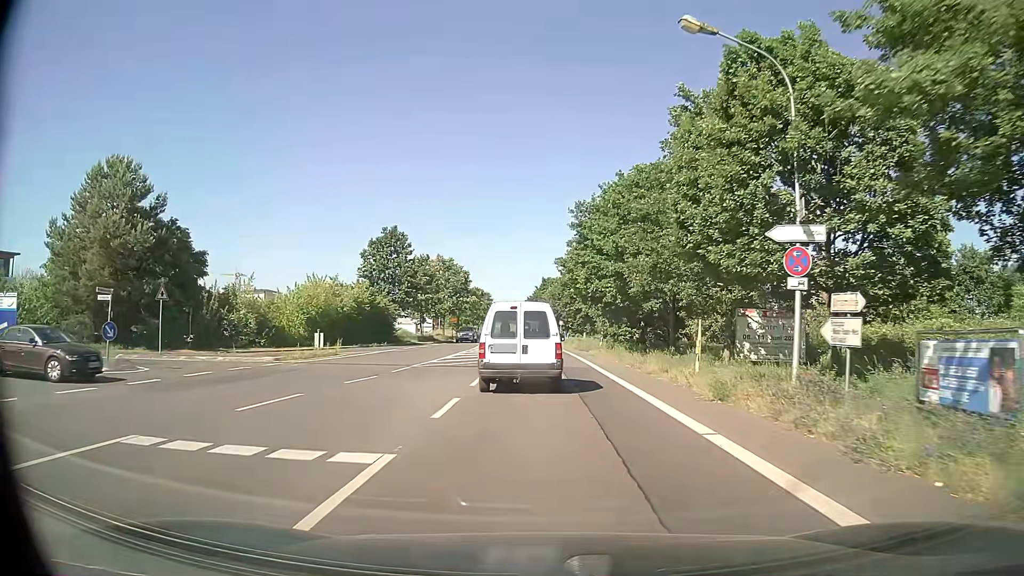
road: tertiary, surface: asphalt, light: Day
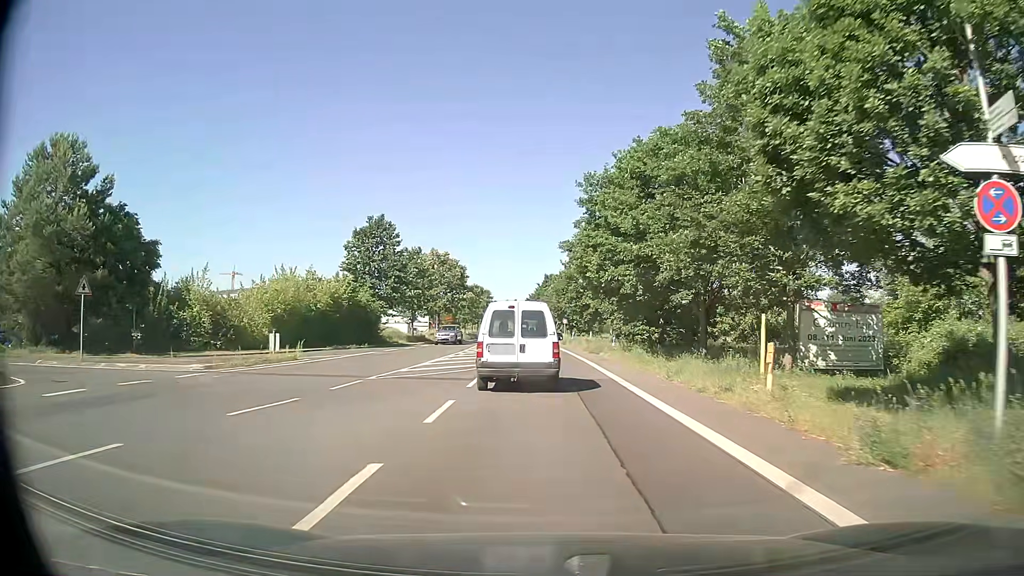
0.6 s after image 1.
(-0.1, +6.7) m; 0°
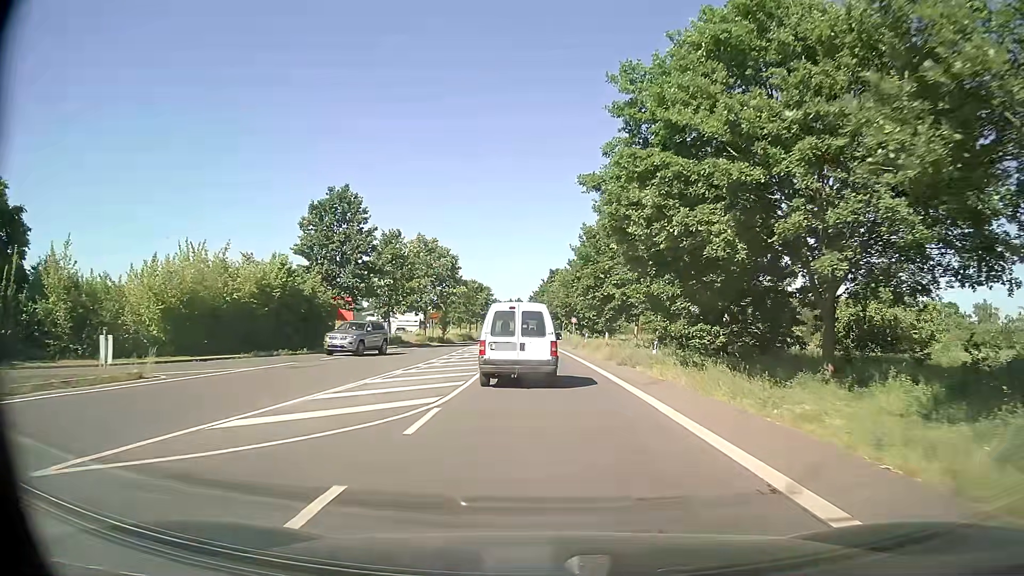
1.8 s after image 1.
(-0.2, +13.3) m; -1°
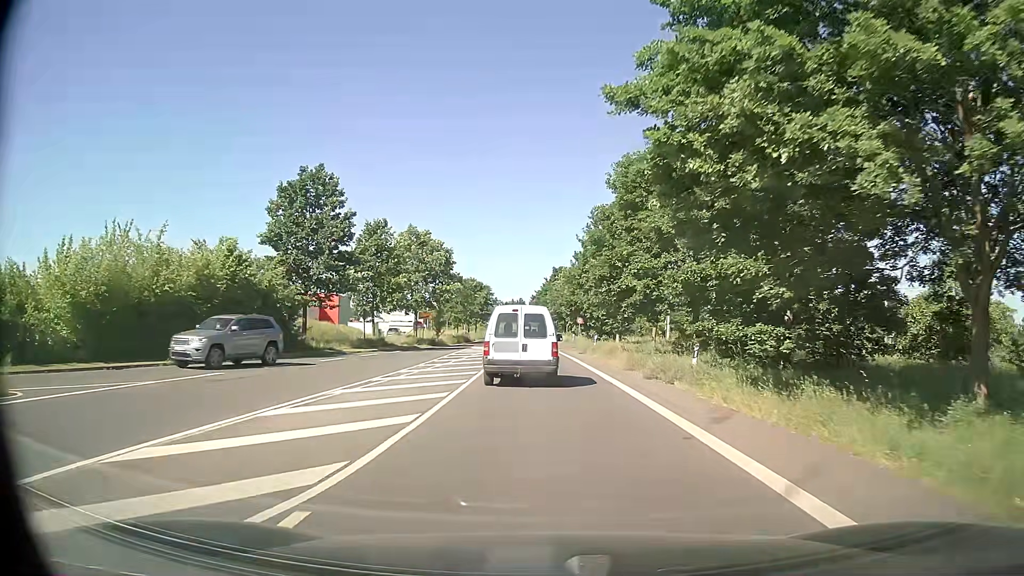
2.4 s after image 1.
(0.0, +6.7) m; -1°
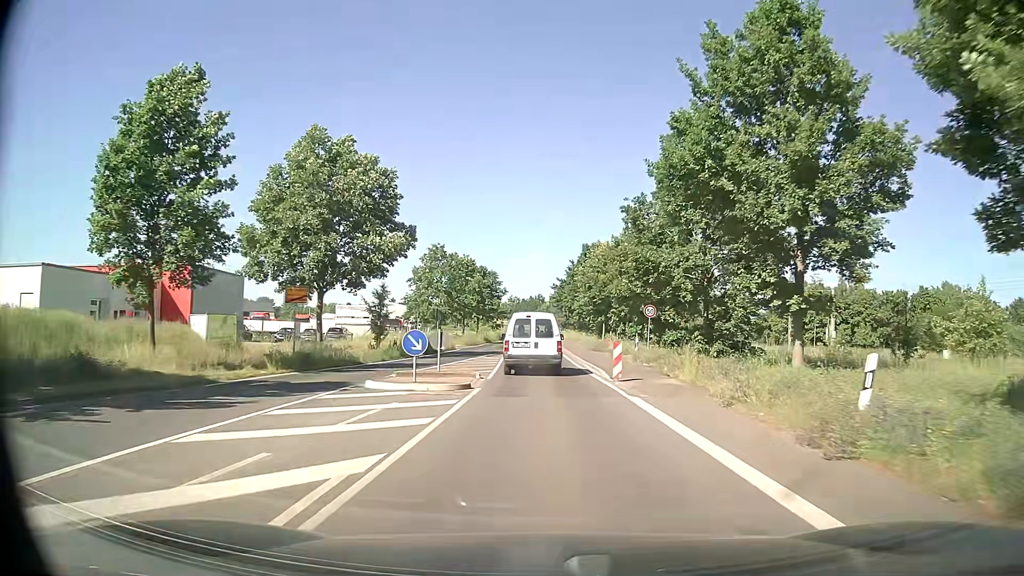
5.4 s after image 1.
(-0.1, +34.7) m; -1°
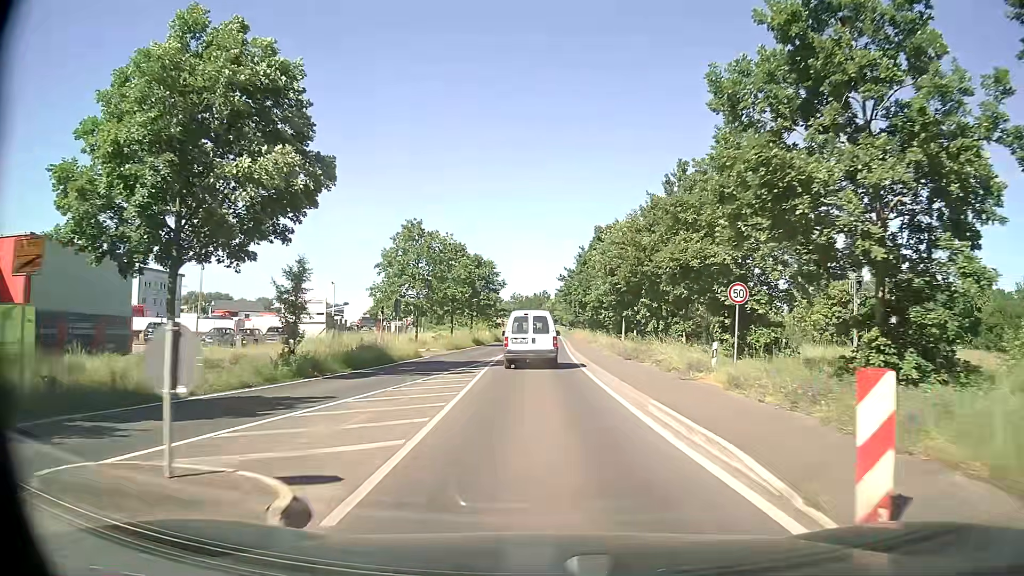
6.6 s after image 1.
(0.0, +14.9) m; 0°
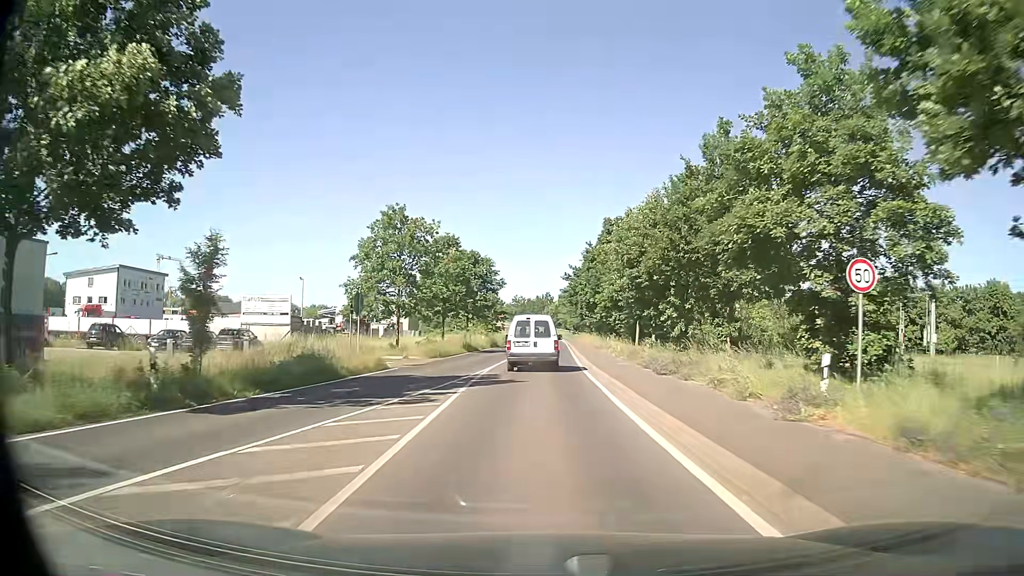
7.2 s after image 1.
(0.0, +7.8) m; 0°
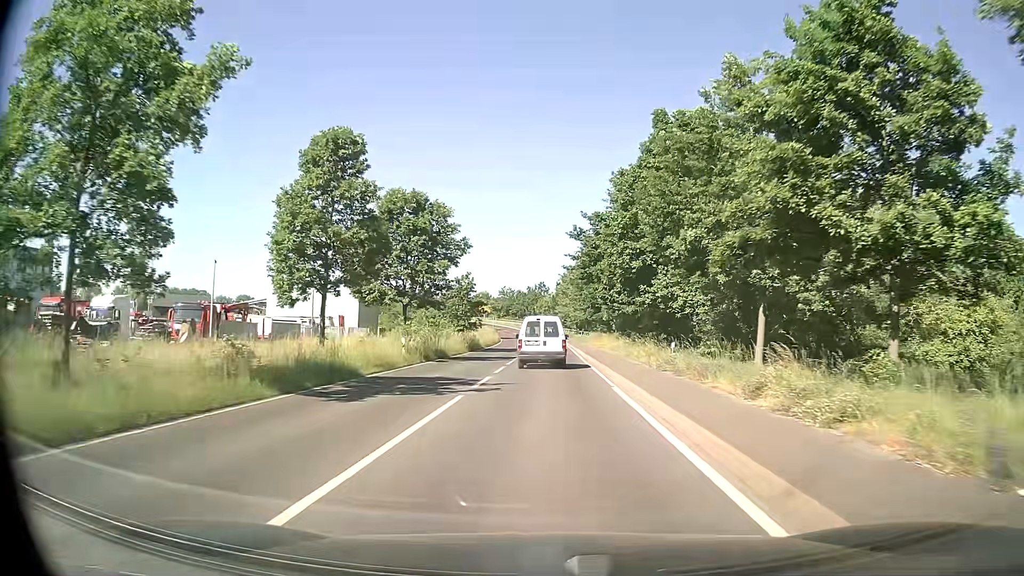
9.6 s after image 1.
(+0.1, +32.8) m; 0°
(0, +10) (0, +20) (0, +30) (+1, +40) (+1, +50) (+1, +60) (+1, +70) (0, +80) (0, +90) (-1, +100) m
